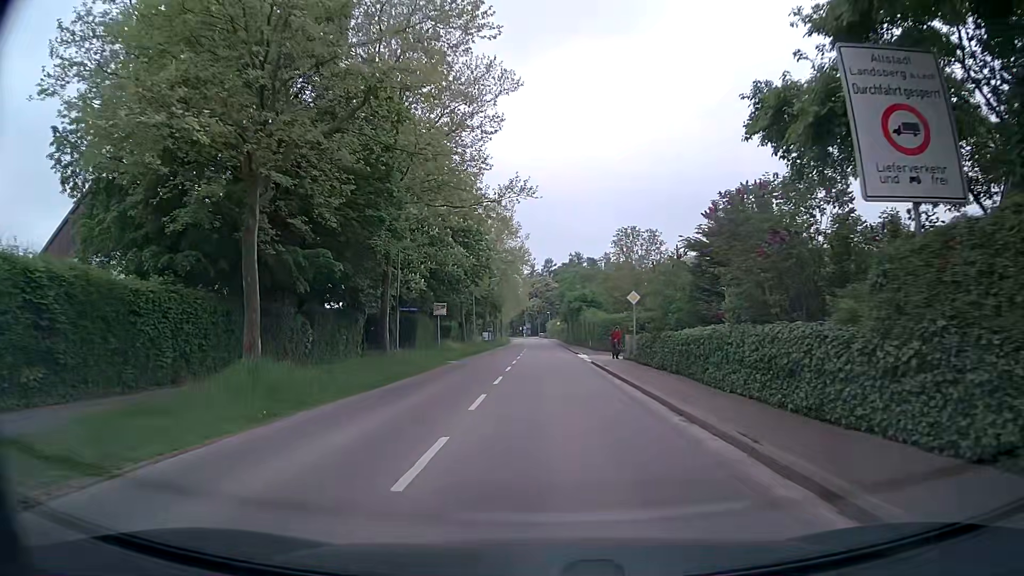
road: secondary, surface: asphalt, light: Day
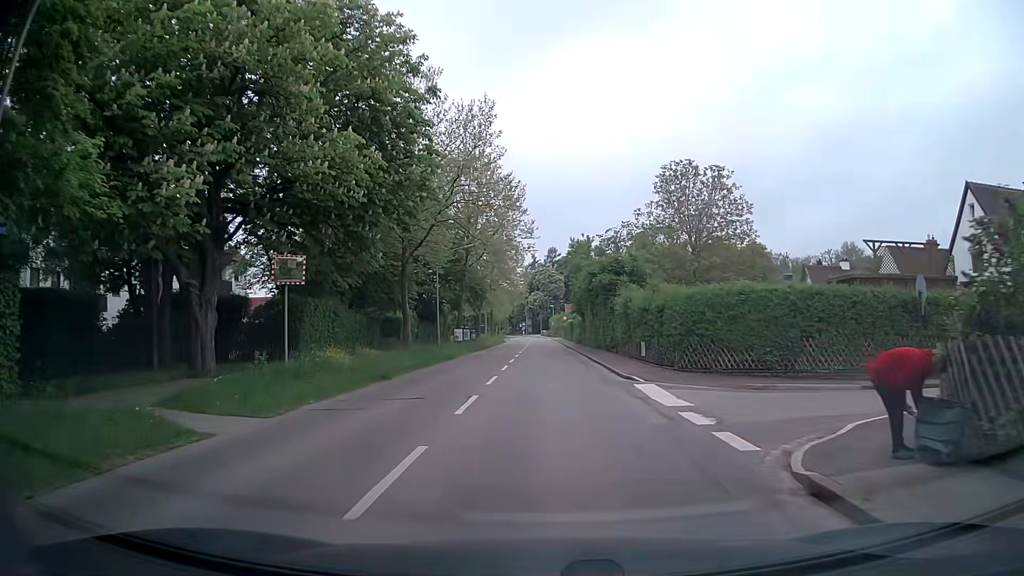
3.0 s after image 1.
(+0.1, +26.1) m; 0°
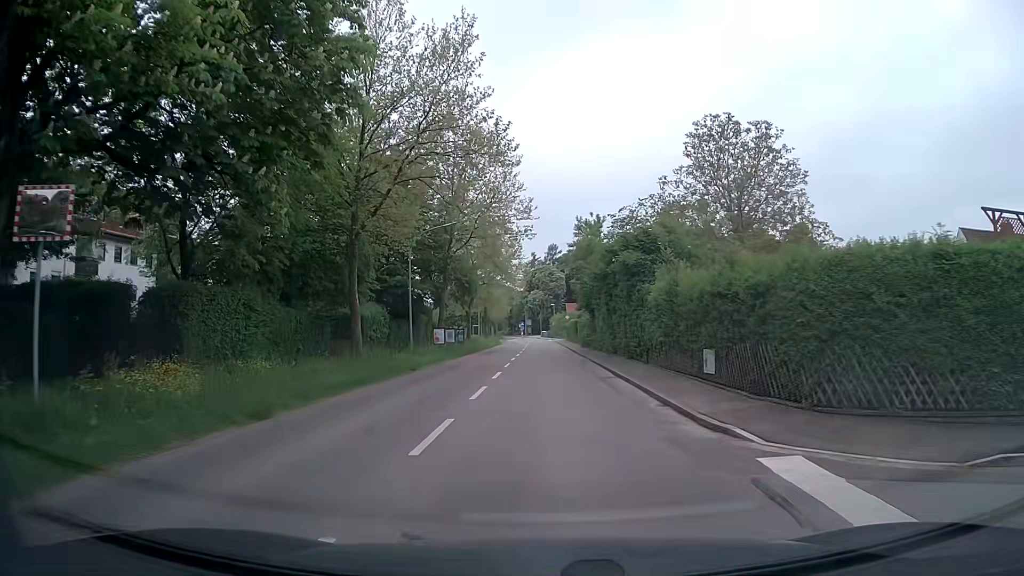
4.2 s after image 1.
(+0.1, +9.6) m; 0°
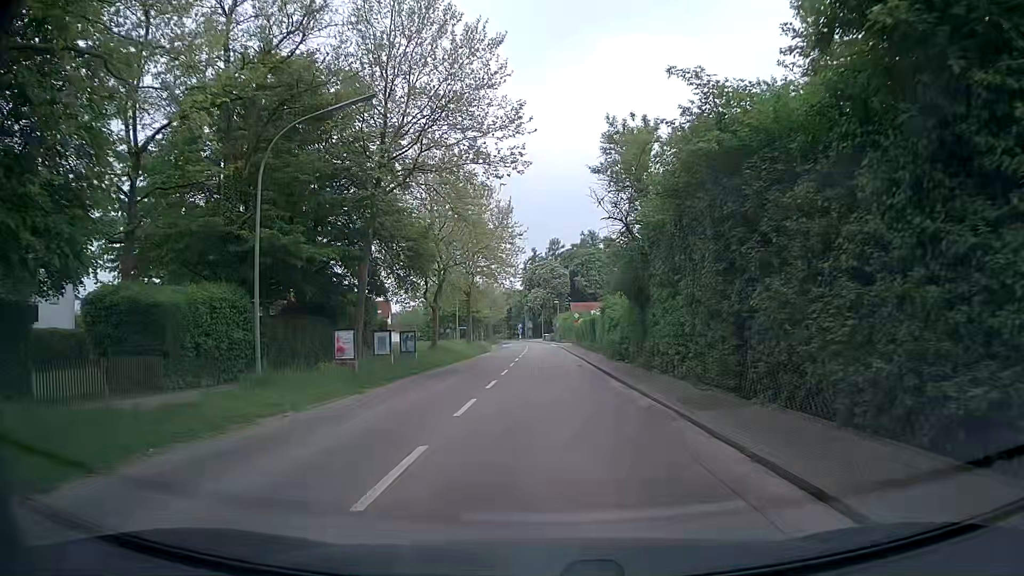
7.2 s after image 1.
(+0.1, +20.2) m; 0°
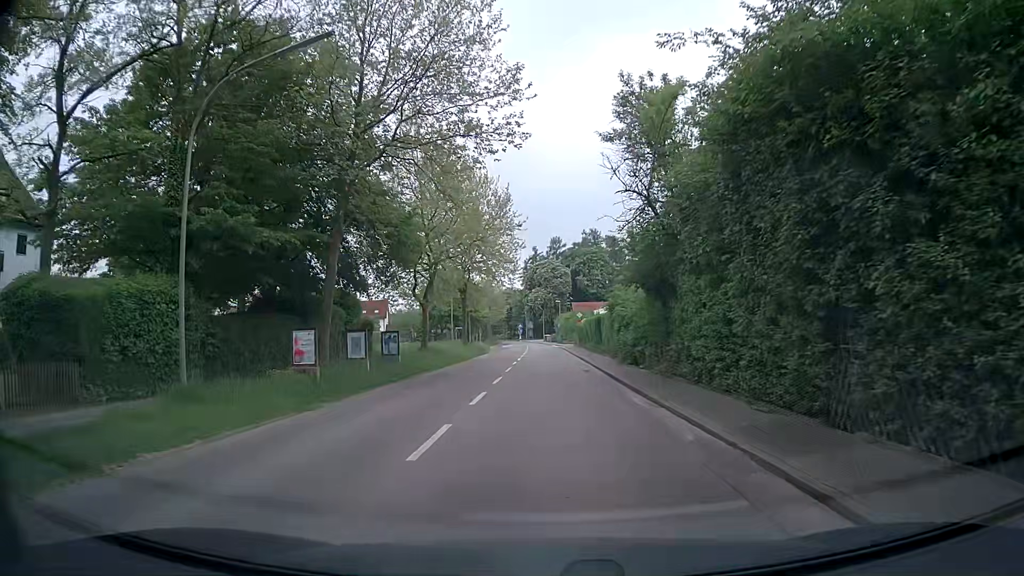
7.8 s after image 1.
(0.0, +3.9) m; 0°
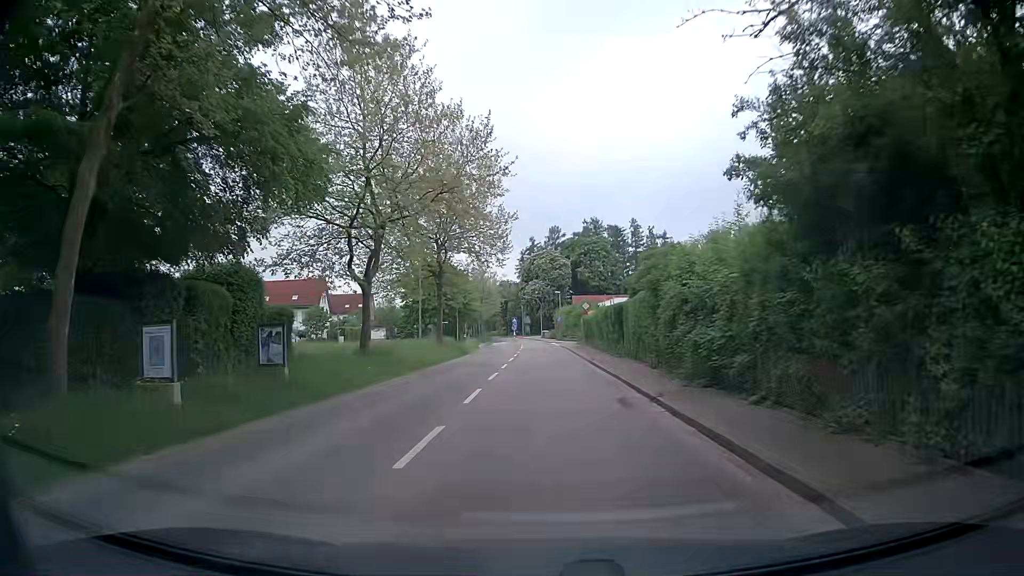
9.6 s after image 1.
(-0.1, +12.7) m; +1°
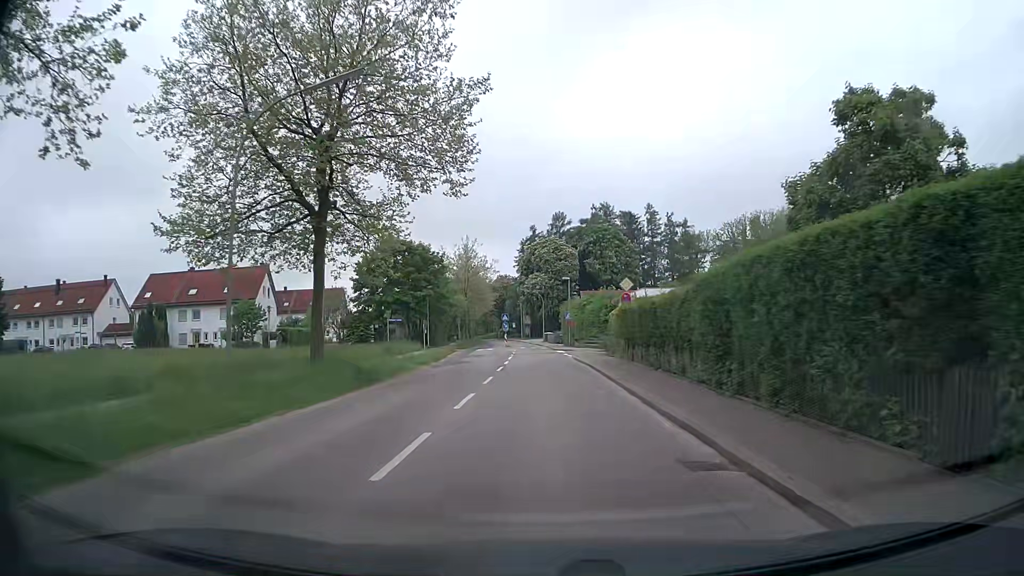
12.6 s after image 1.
(-0.3, +25.0) m; -1°
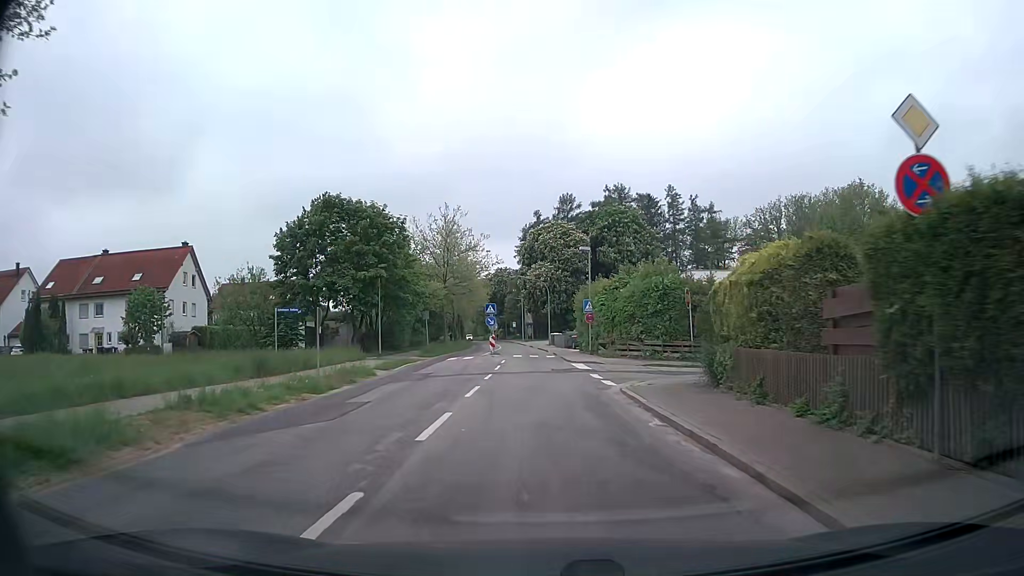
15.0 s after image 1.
(-0.2, +21.7) m; -1°
(0, +10) (0, +20) (0, +30) (-1, +40) (-1, +50) (-2, +60) (-3, +70) (-3, +80) (-4, +90) (-5, +100) m
